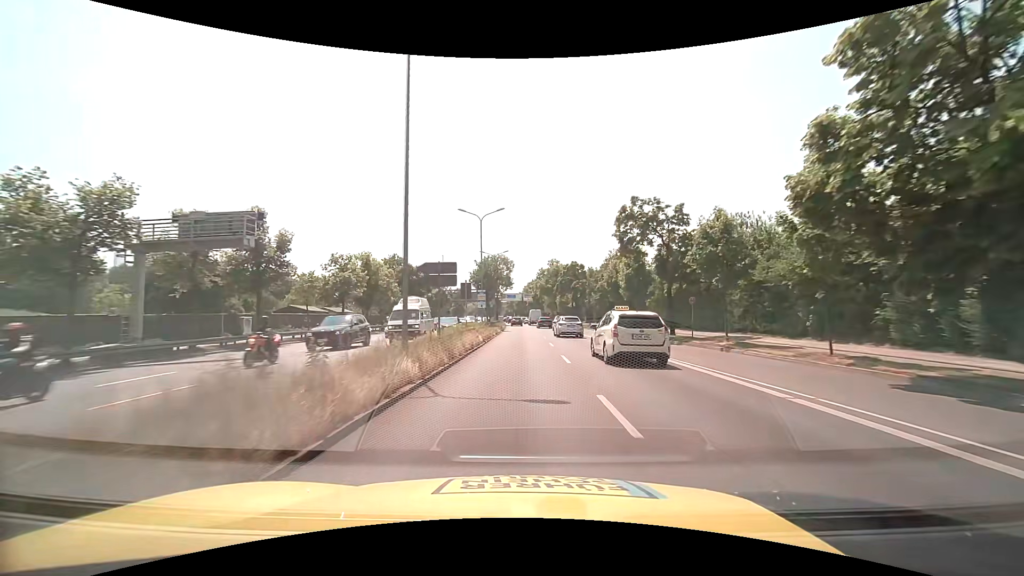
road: trunk_link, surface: asphalt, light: Day
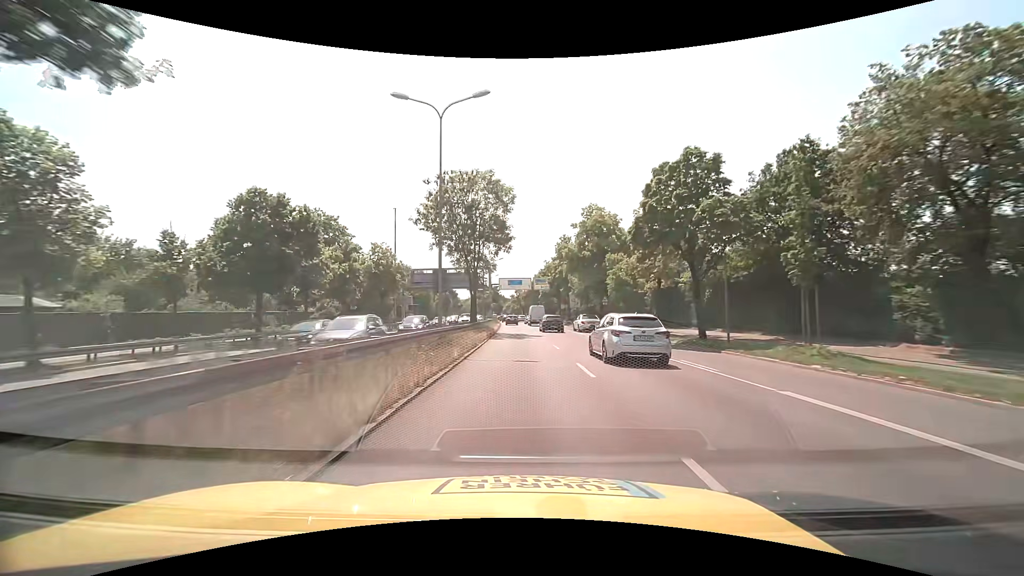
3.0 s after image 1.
(-0.2, +48.9) m; -1°
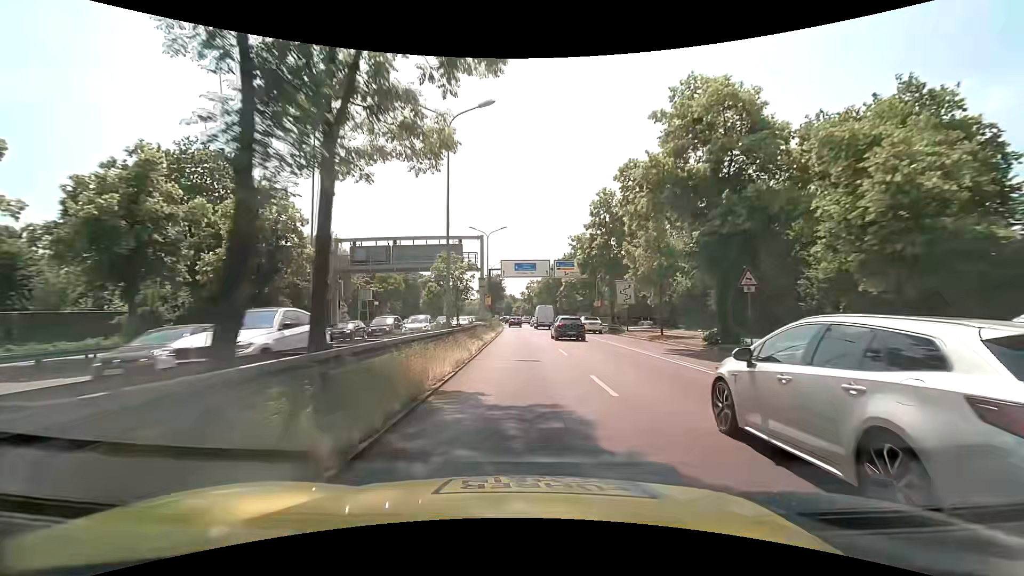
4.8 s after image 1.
(-0.5, +29.2) m; -2°
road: trunk
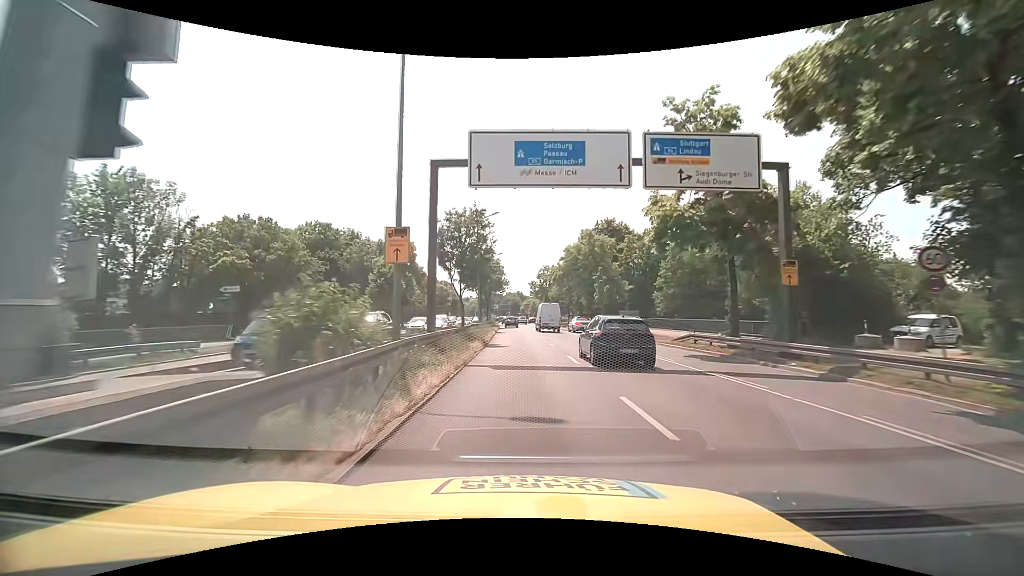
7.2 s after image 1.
(0.0, +39.0) m; -1°
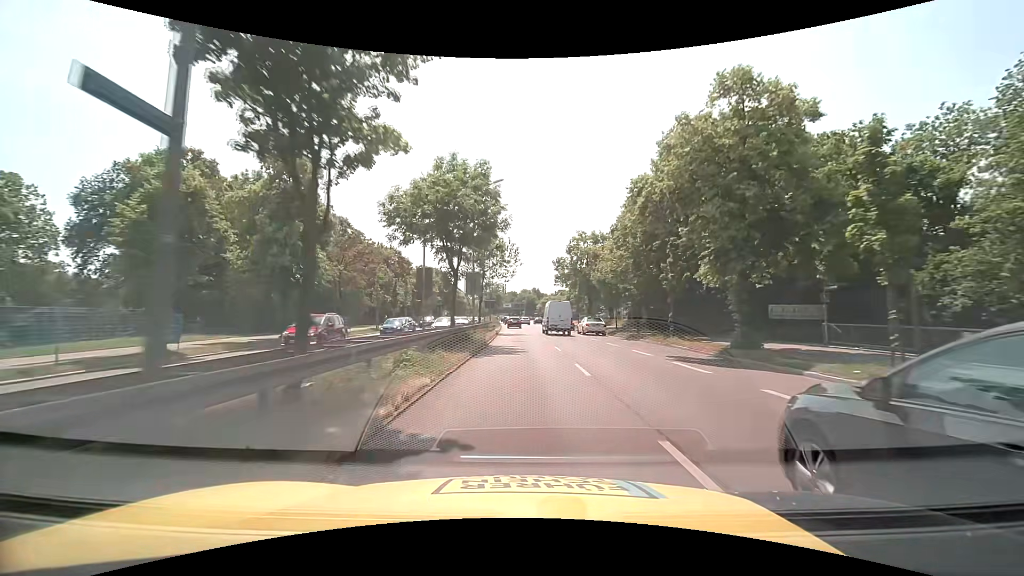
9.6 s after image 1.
(-0.5, +39.0) m; -2°
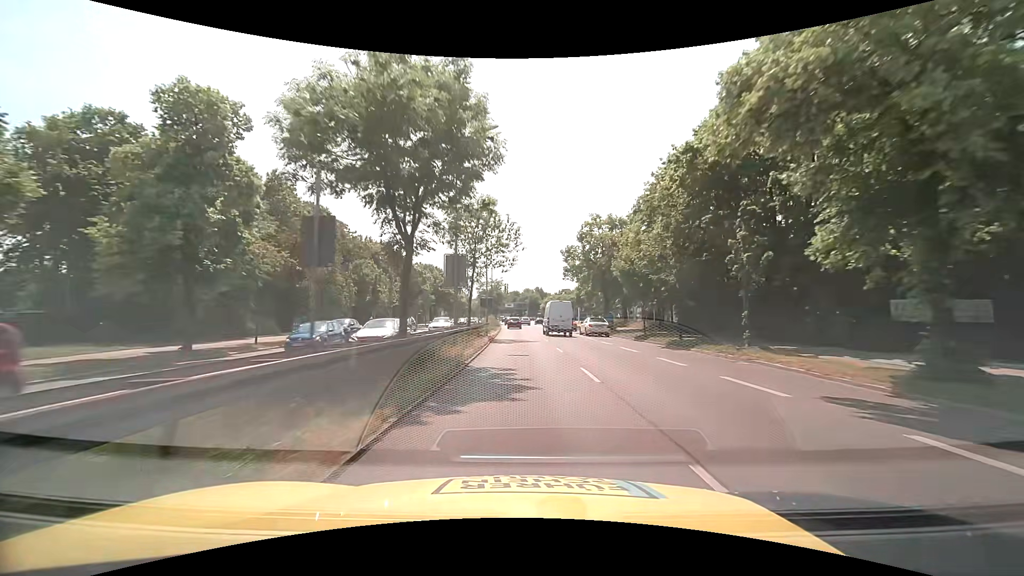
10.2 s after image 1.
(0.0, +9.7) m; 0°
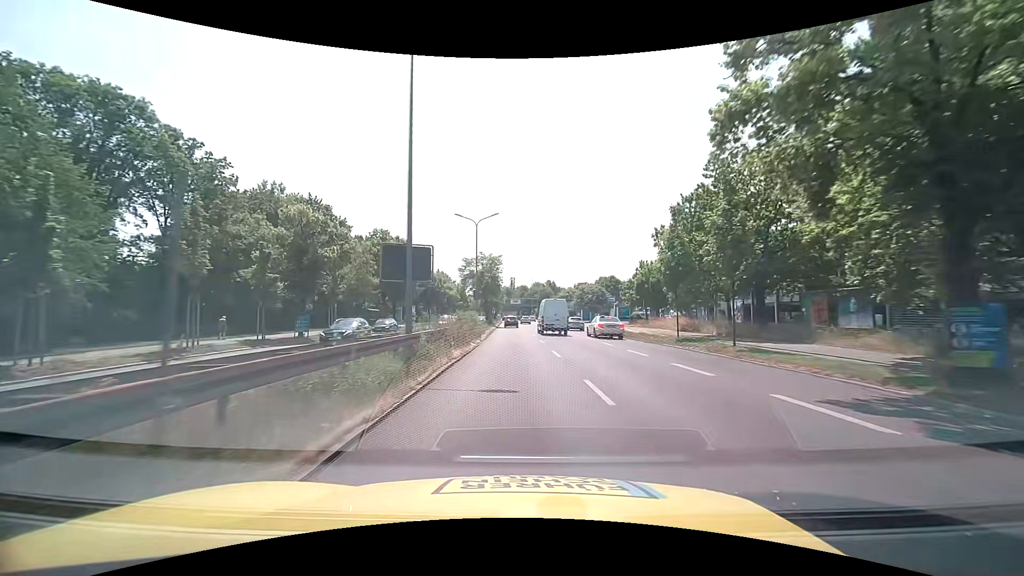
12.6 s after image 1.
(-0.3, +39.0) m; -1°
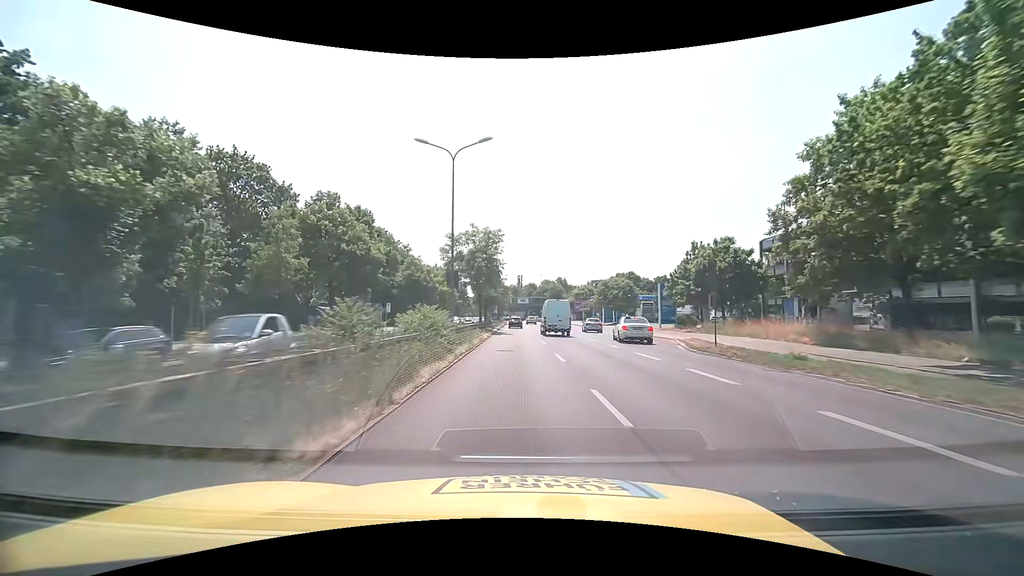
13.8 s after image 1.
(-0.2, +19.5) m; -1°
(0, +10) (0, +20) (0, +30) (+1, +40) (+1, +50) (+1, +60) (+2, +70) (+2, +80) (+2, +90) (+2, +100) m
